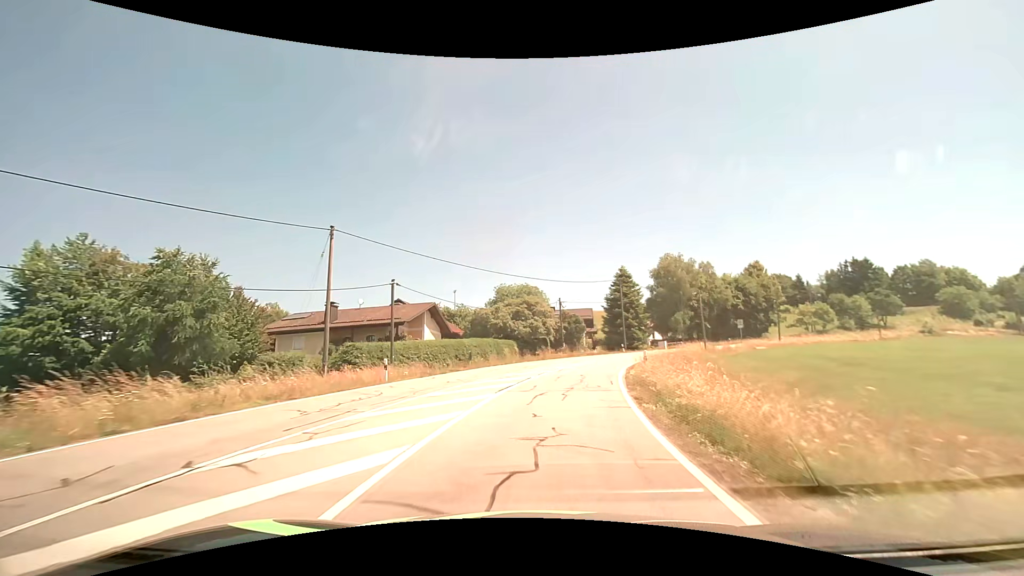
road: tertiary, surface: asphalt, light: Day
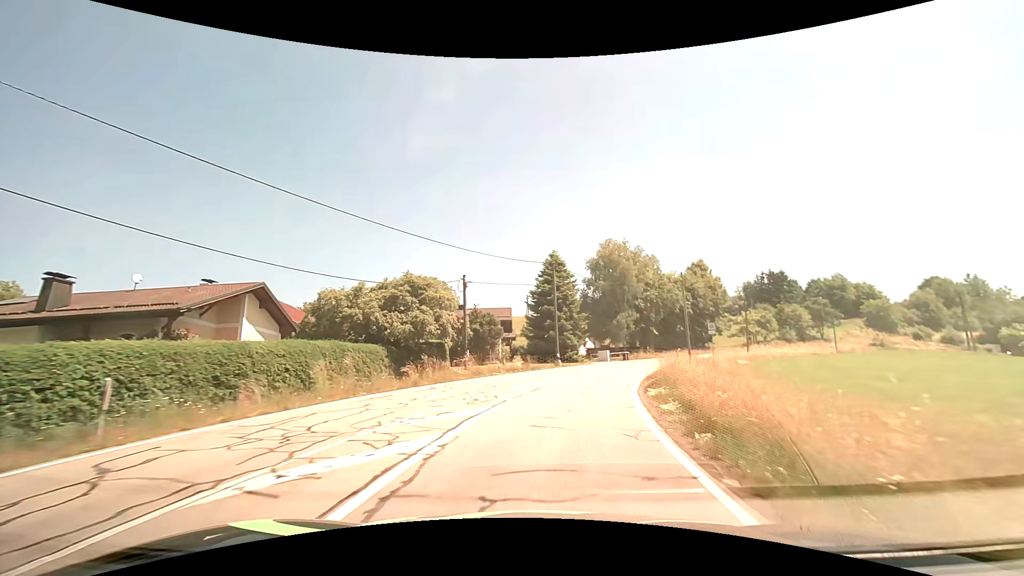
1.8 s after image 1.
(+1.7, +20.9) m; +10°
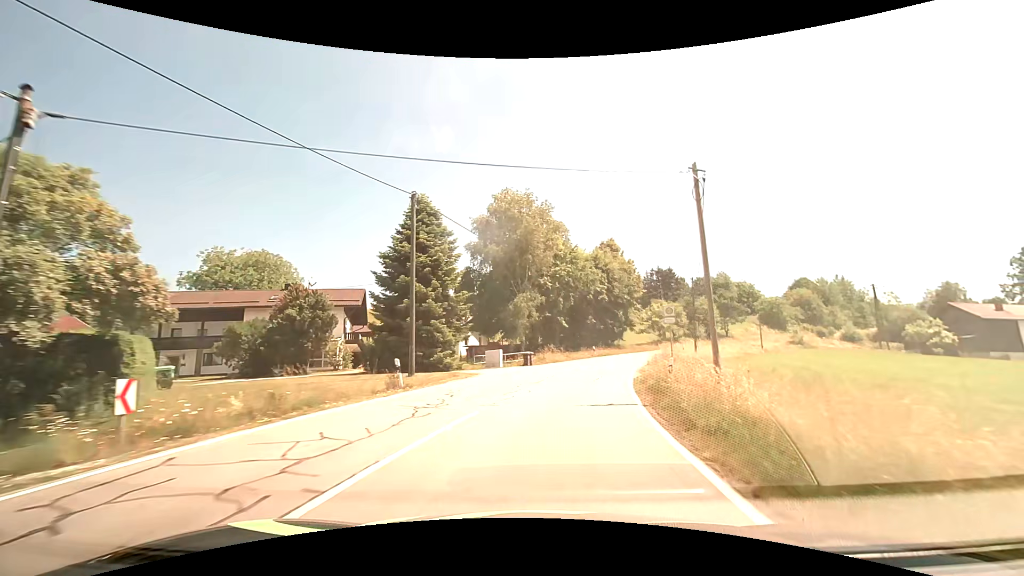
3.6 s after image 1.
(+2.1, +21.2) m; +12°
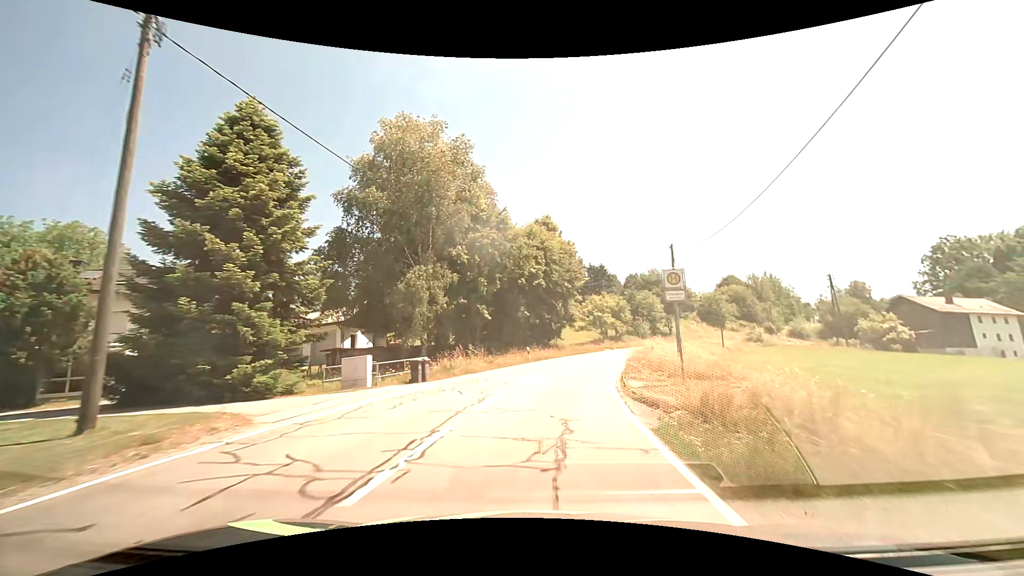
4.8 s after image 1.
(+1.3, +14.4) m; +9°
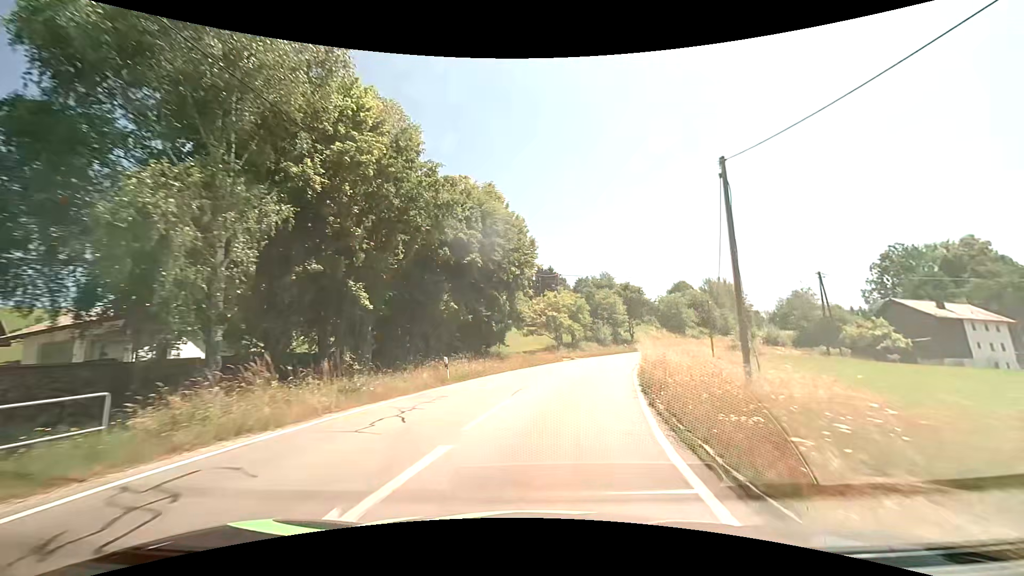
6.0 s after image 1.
(+0.7, +14.7) m; +6°
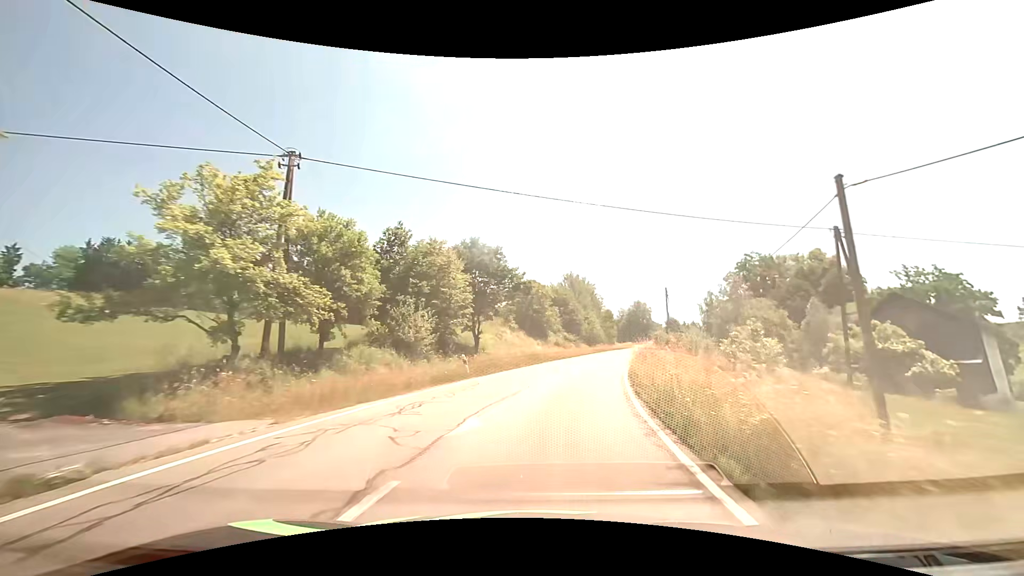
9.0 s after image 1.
(+6.6, +37.0) m; +19°
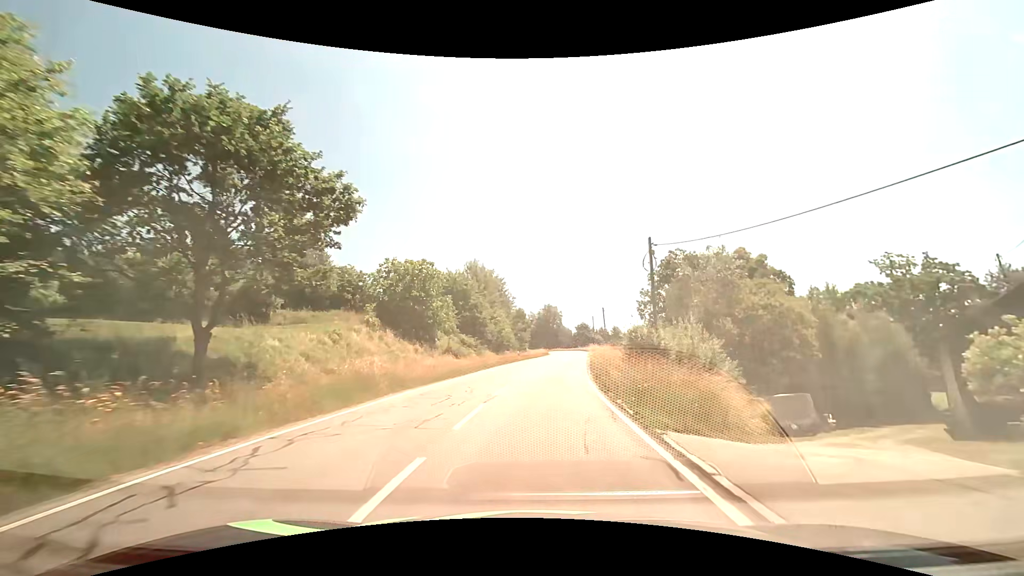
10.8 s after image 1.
(+2.5, +23.2) m; +11°
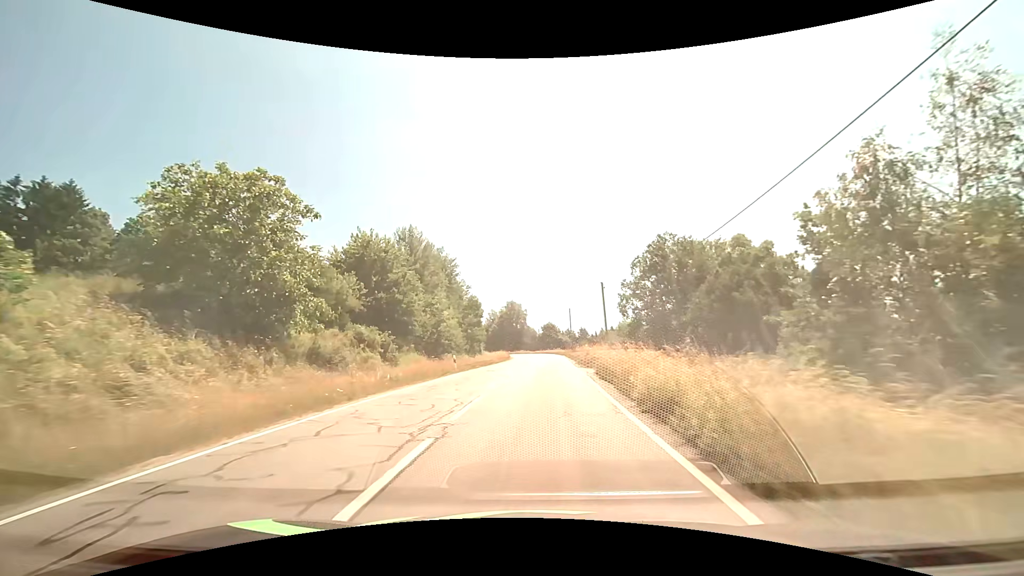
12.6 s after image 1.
(+0.9, +23.9) m; +4°
(0, +10) (0, +20) (+1, +30) (+1, +40) (+2, +50) (+2, +60) (+2, +70) (+2, +80) (+1, +90) (0, +100) m
